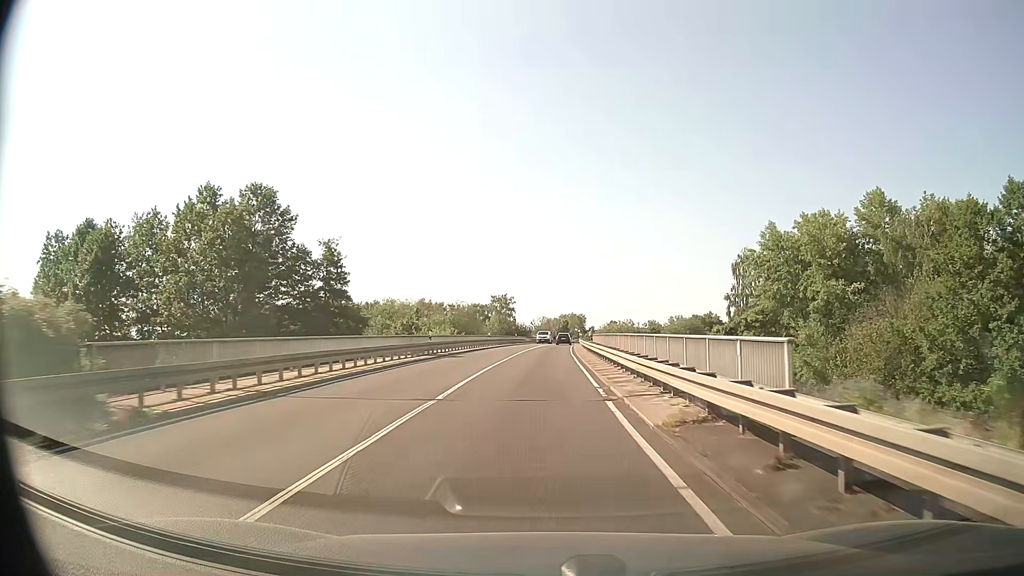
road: primary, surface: asphalt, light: Day
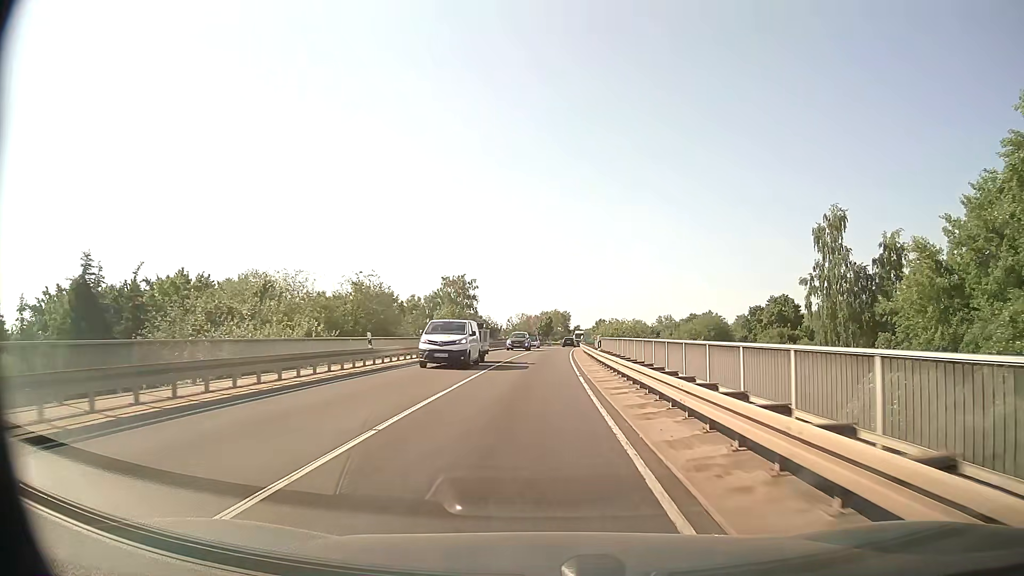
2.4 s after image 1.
(+0.5, +38.2) m; +2°
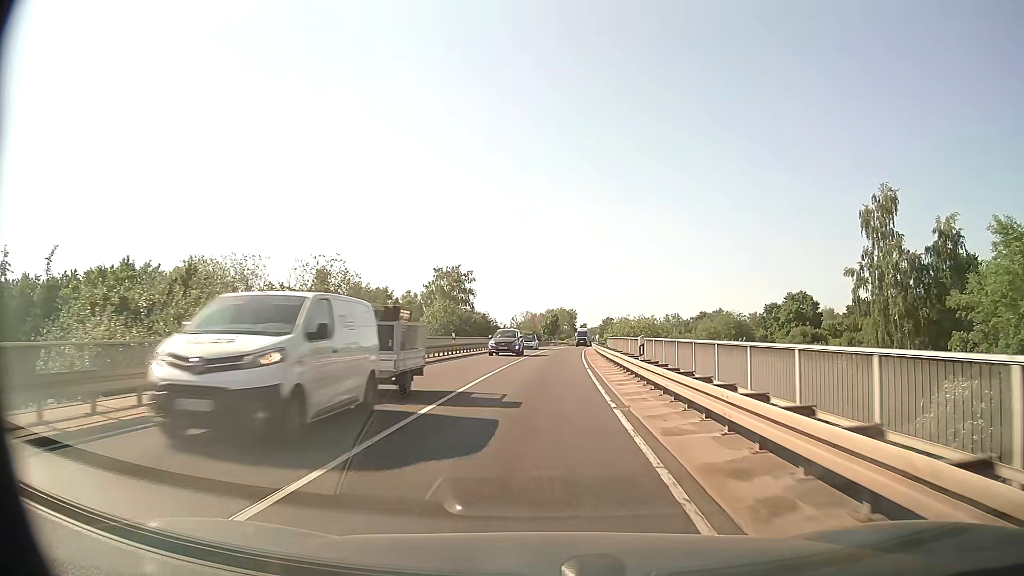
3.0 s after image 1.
(-0.1, +9.6) m; -1°
(0, +10) (0, +20) (0, +30) (+1, +40) (+1, +50) (+2, +60) (+3, +70) (+3, +80) (+4, +90) (+5, +100) m
